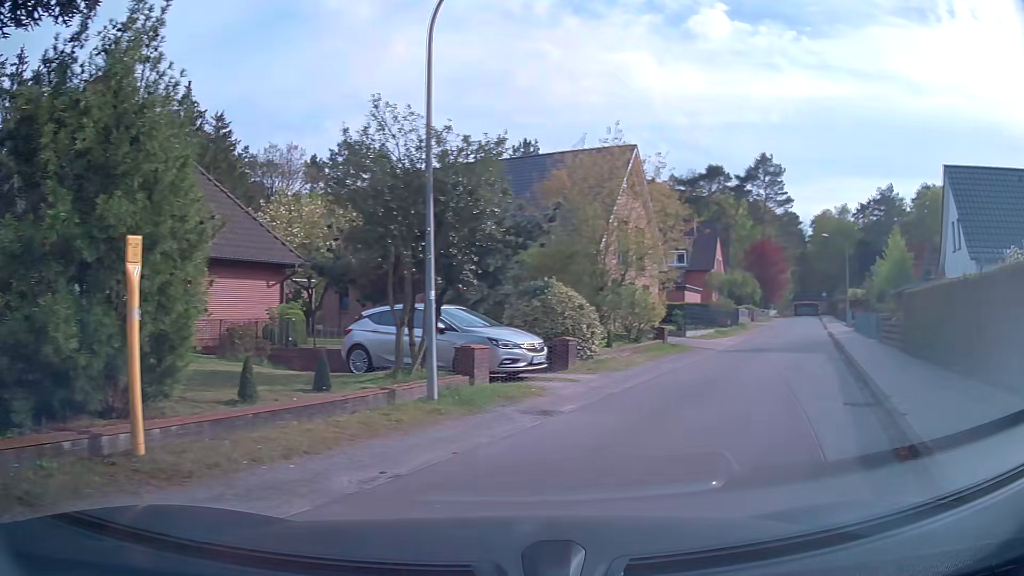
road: residential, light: Day
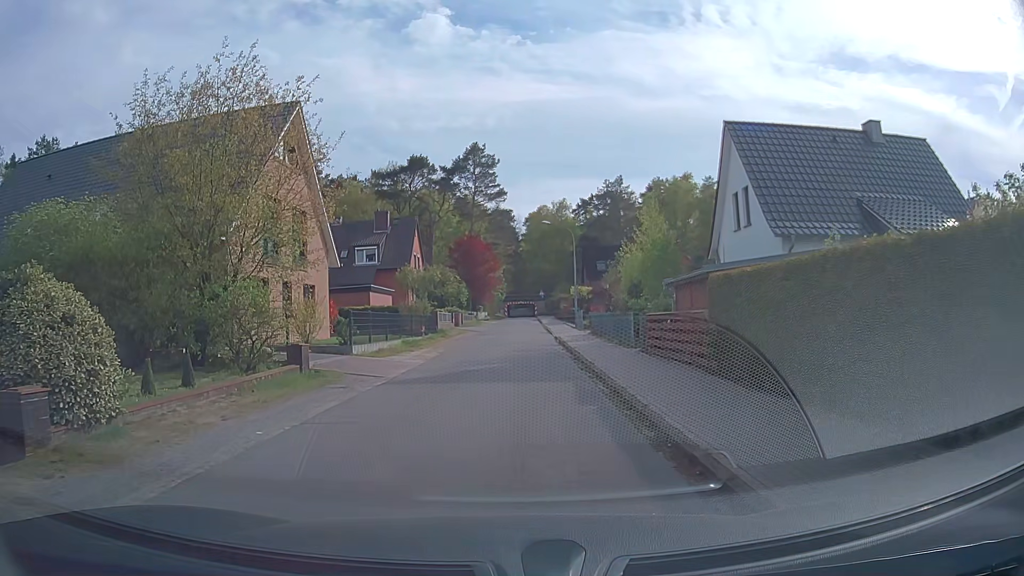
(+2.8, +8.3) m; +25°
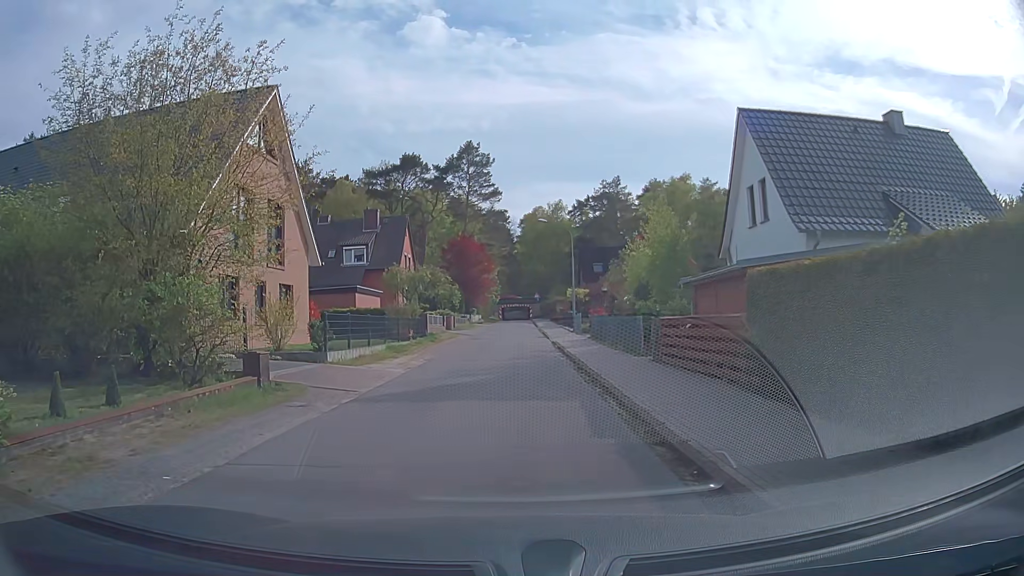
(0.0, +2.3) m; +1°
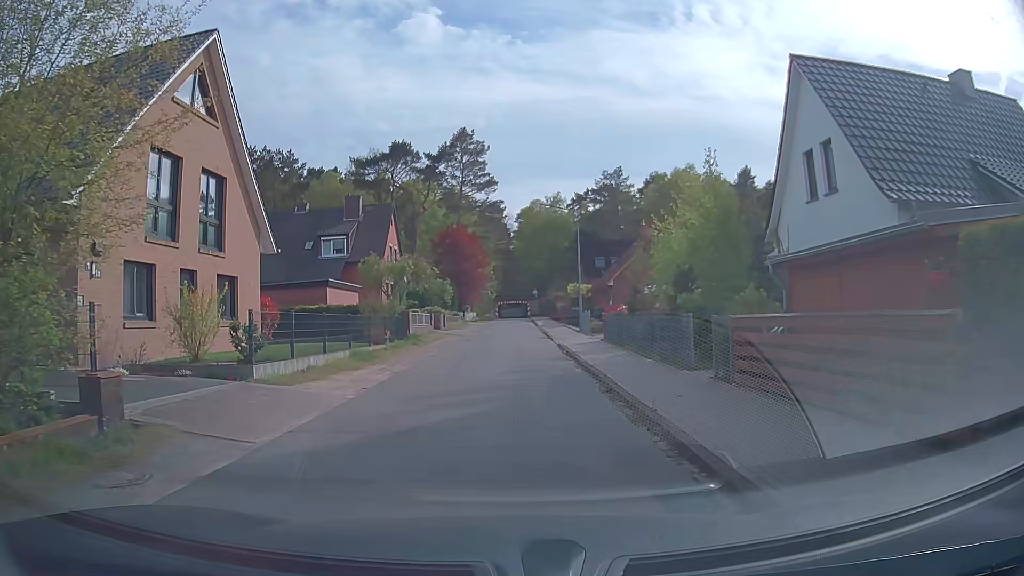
(0.0, +5.4) m; -1°
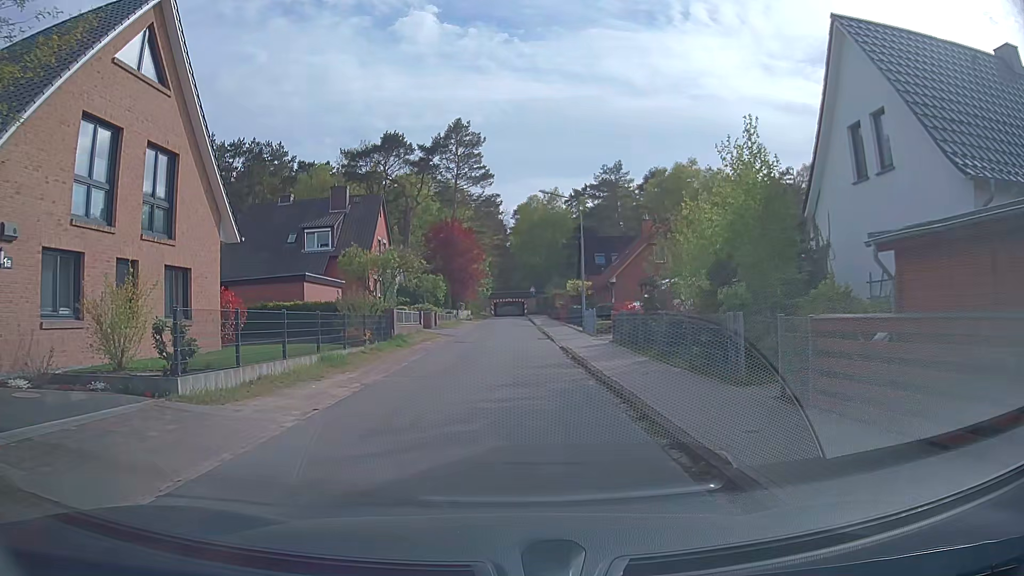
(0.0, +3.1) m; +1°
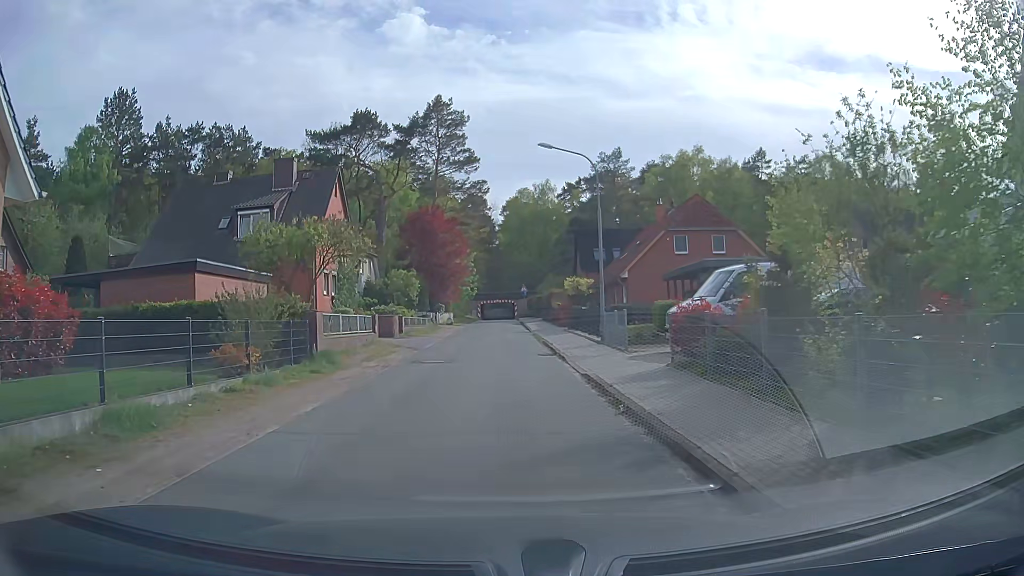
(+0.1, +9.5) m; 0°
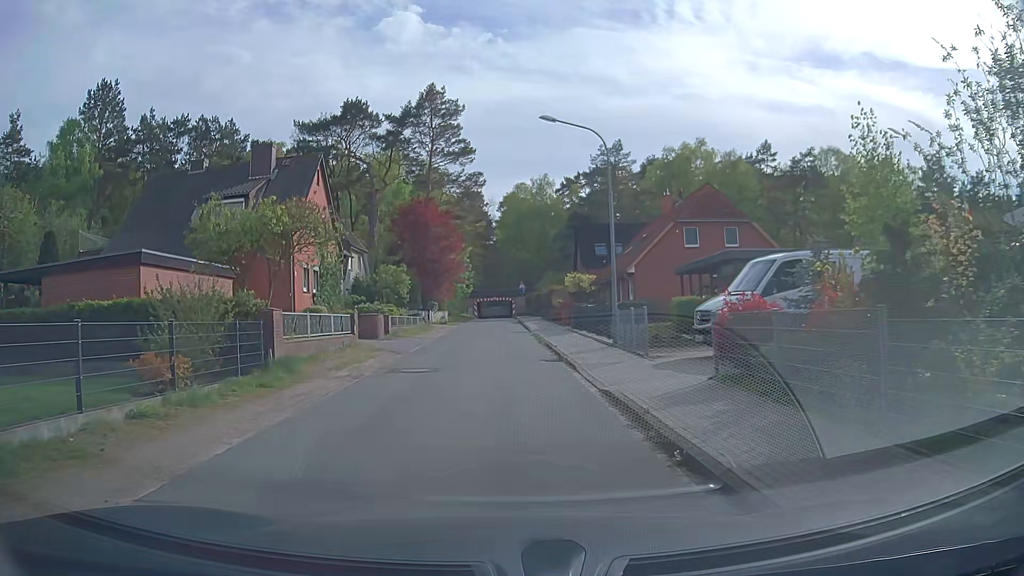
(0.0, +3.1) m; 0°
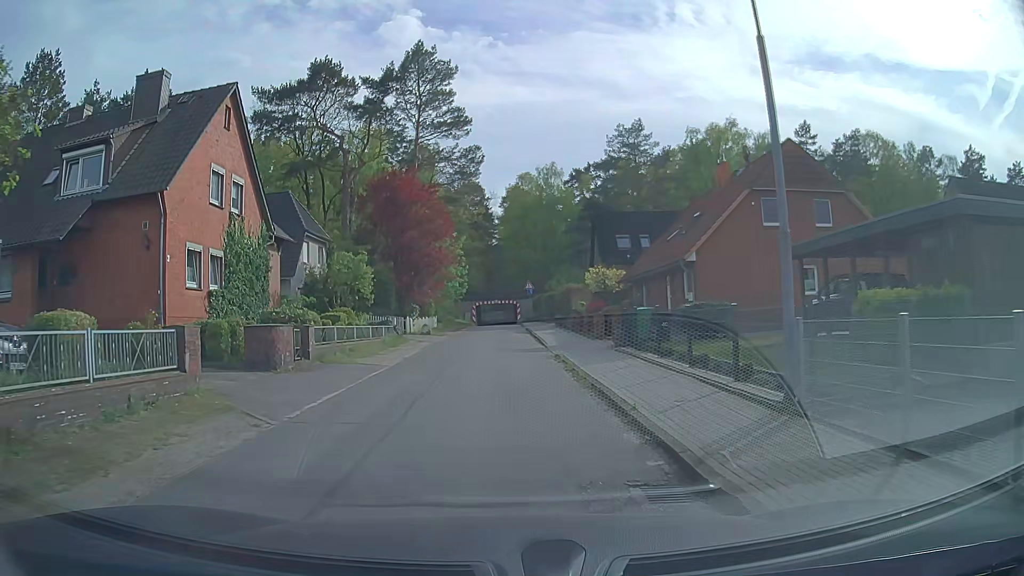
(+0.1, +12.2) m; +1°
